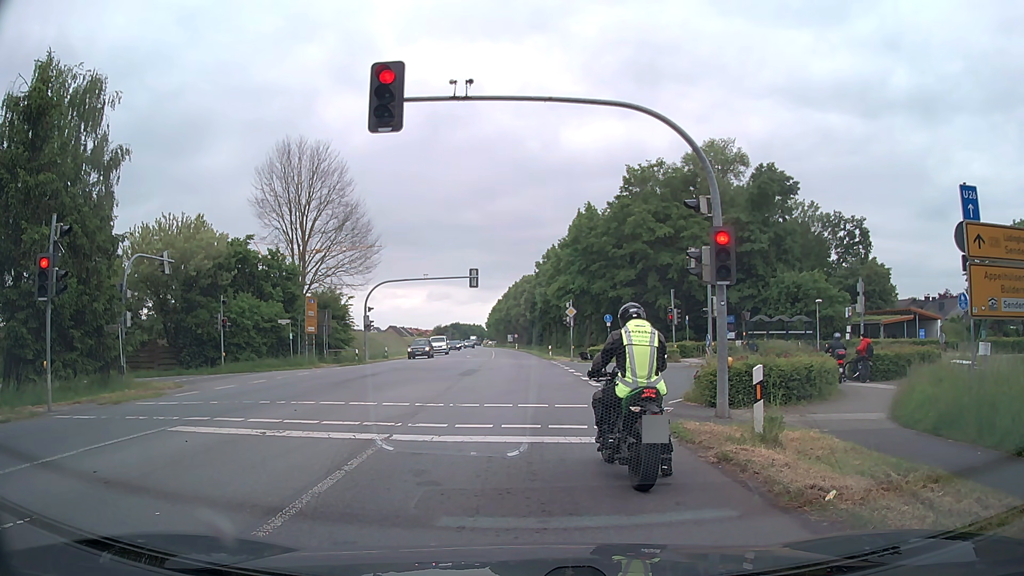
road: primary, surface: asphalt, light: Day
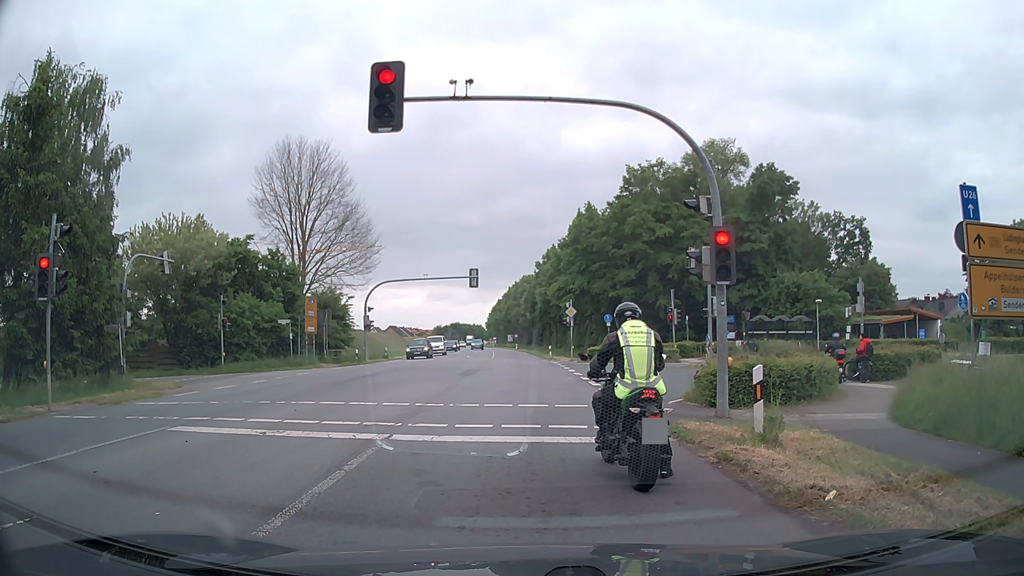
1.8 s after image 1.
(0.0, 0.0) m; 0°
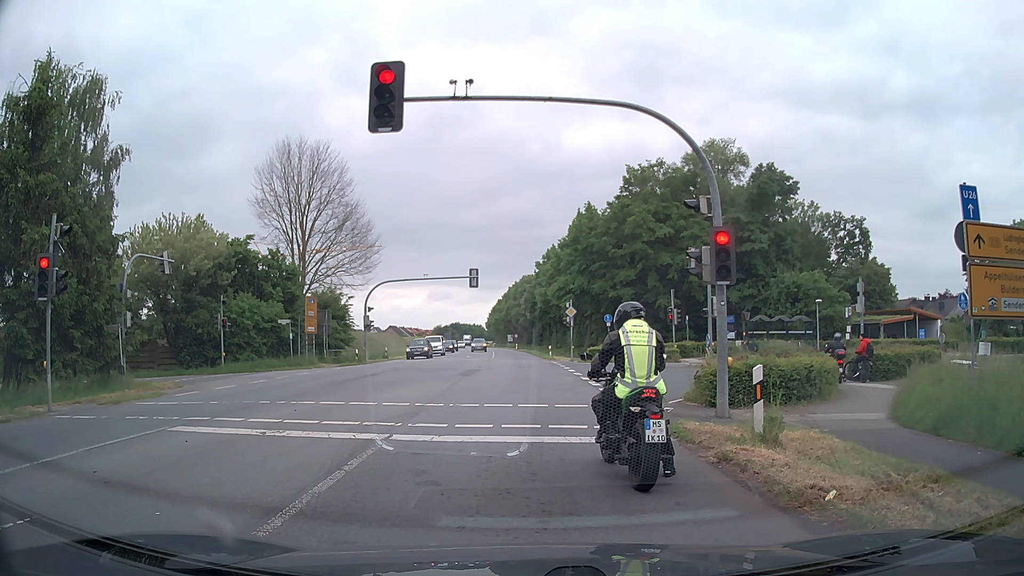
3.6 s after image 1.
(0.0, 0.0) m; 0°
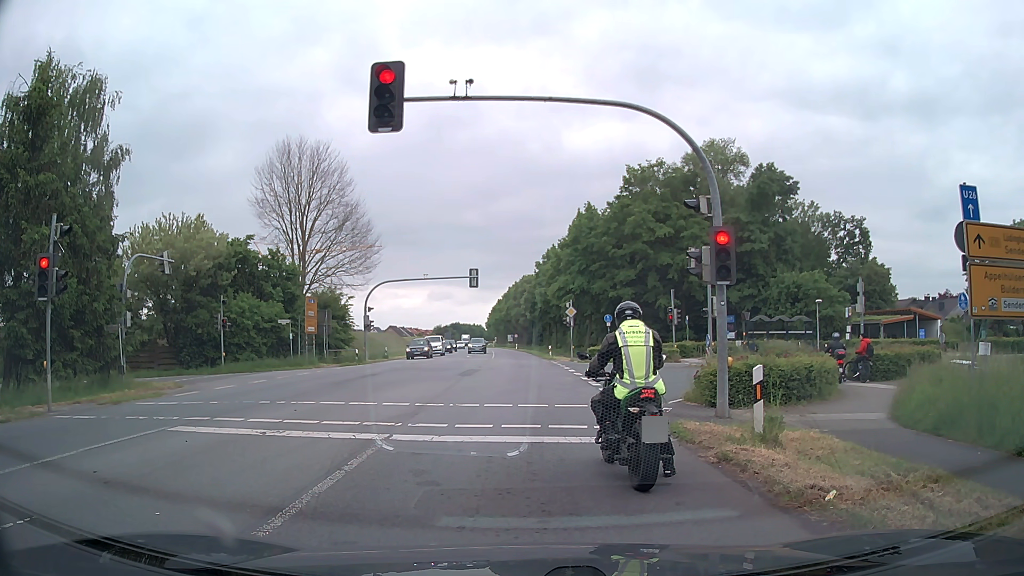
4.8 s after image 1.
(0.0, 0.0) m; 0°
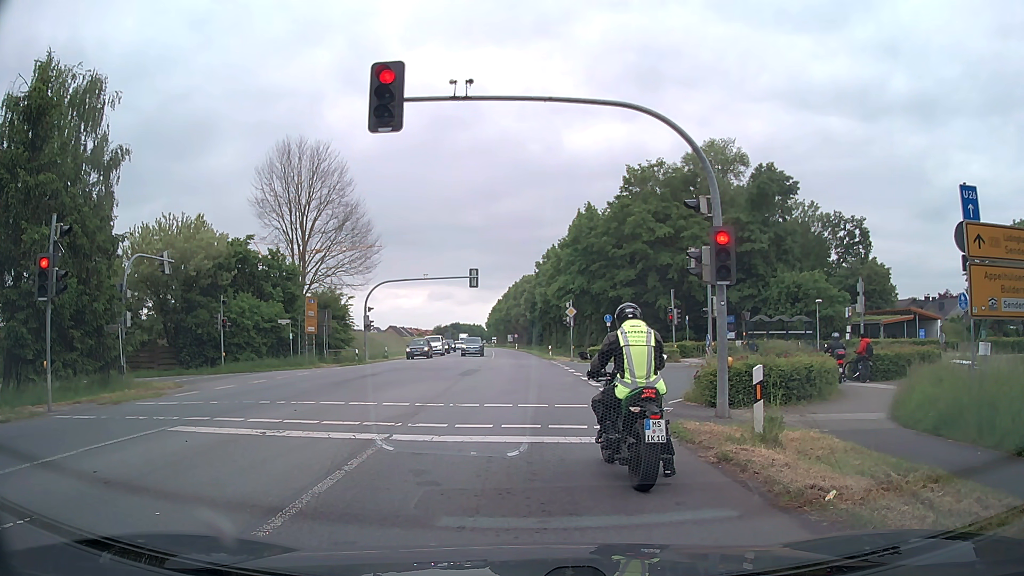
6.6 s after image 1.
(0.0, 0.0) m; 0°
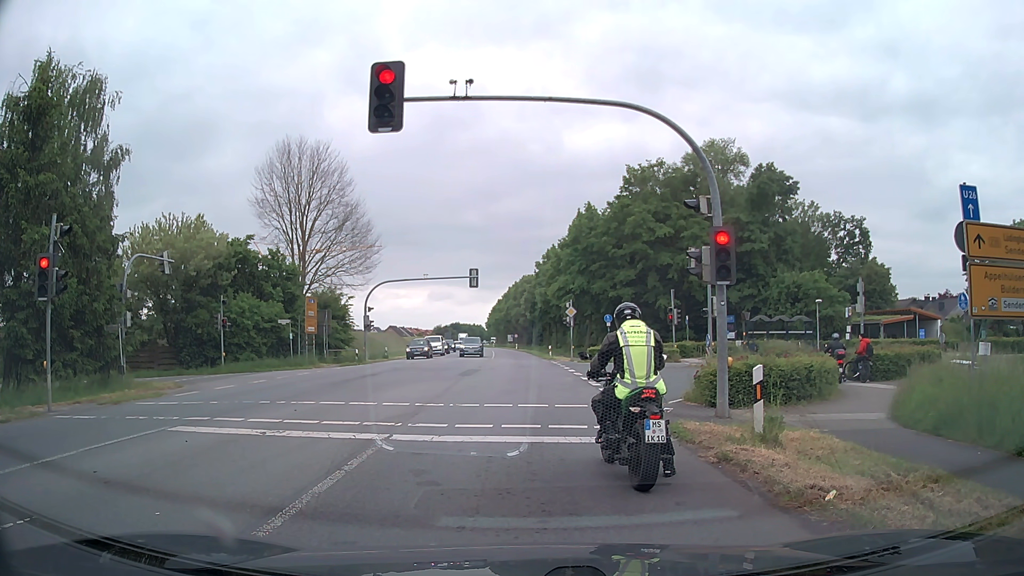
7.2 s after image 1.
(0.0, 0.0) m; 0°
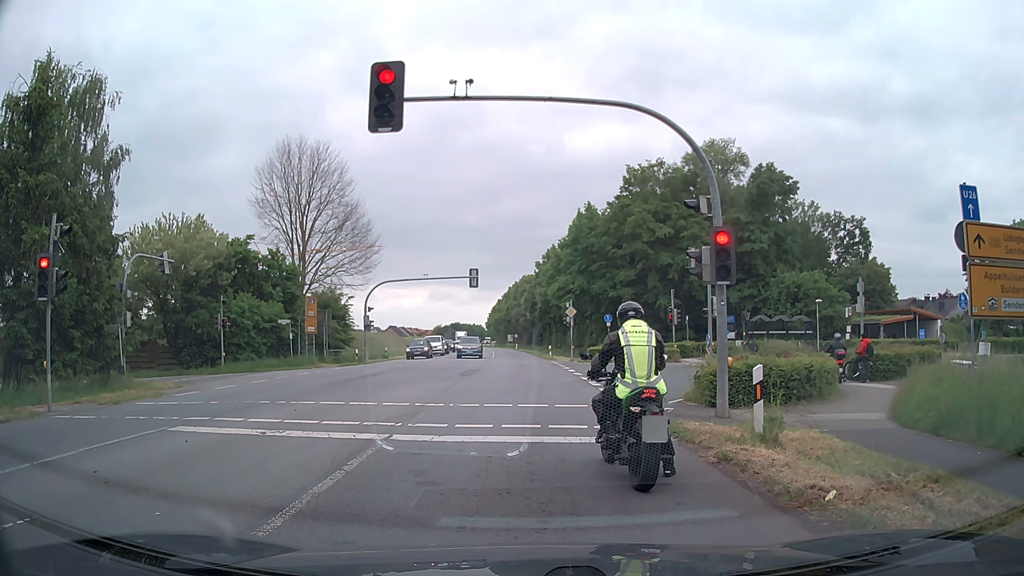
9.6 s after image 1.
(0.0, 0.0) m; 0°
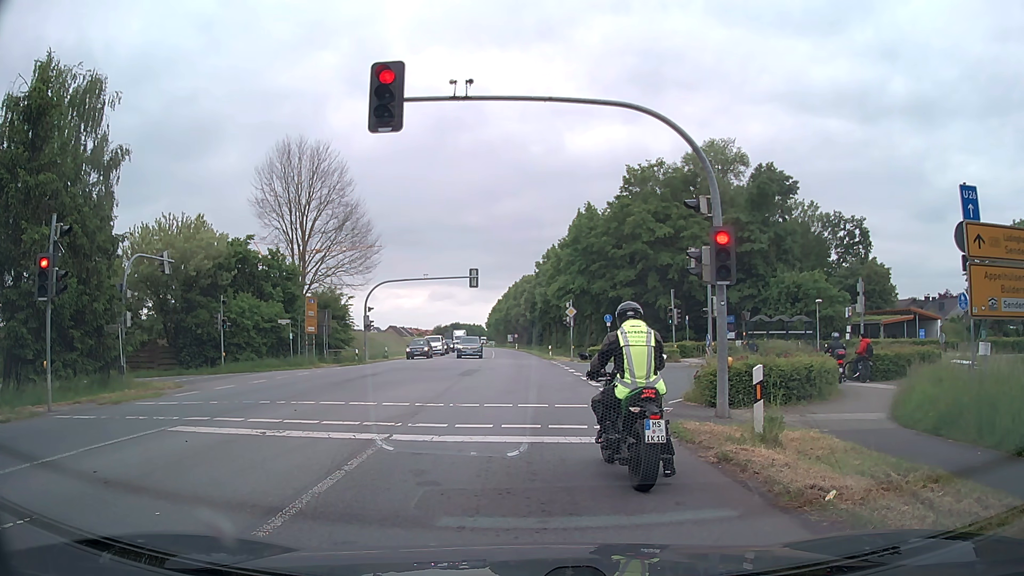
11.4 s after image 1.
(0.0, 0.0) m; 0°
(0, +10) (0, +20) (0, +30) (0, +40) (-1, +50) (-1, +60) (-2, +70) (-2, +80) (-3, +90) (-4, +100) m
